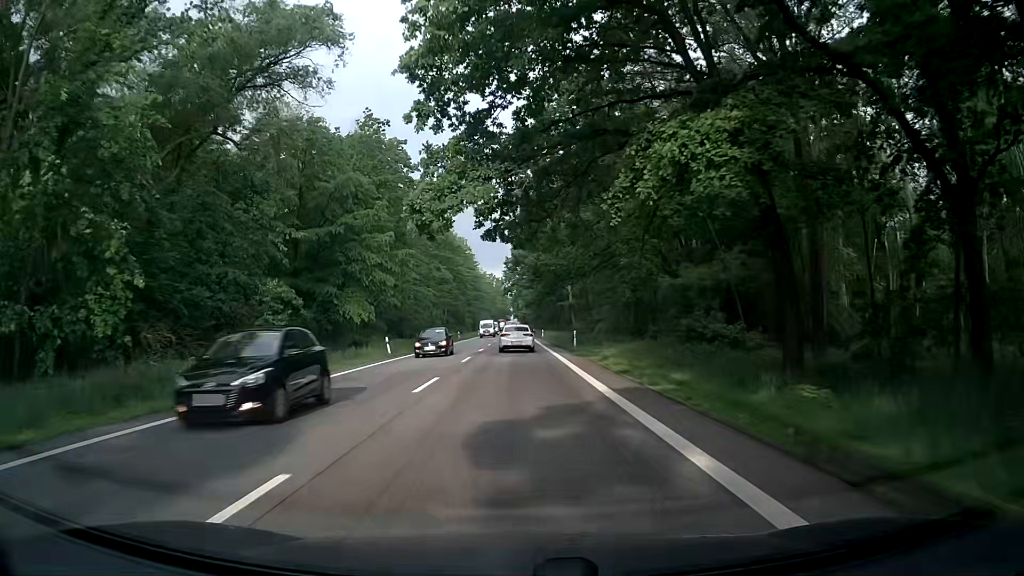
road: secondary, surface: asphalt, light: Day
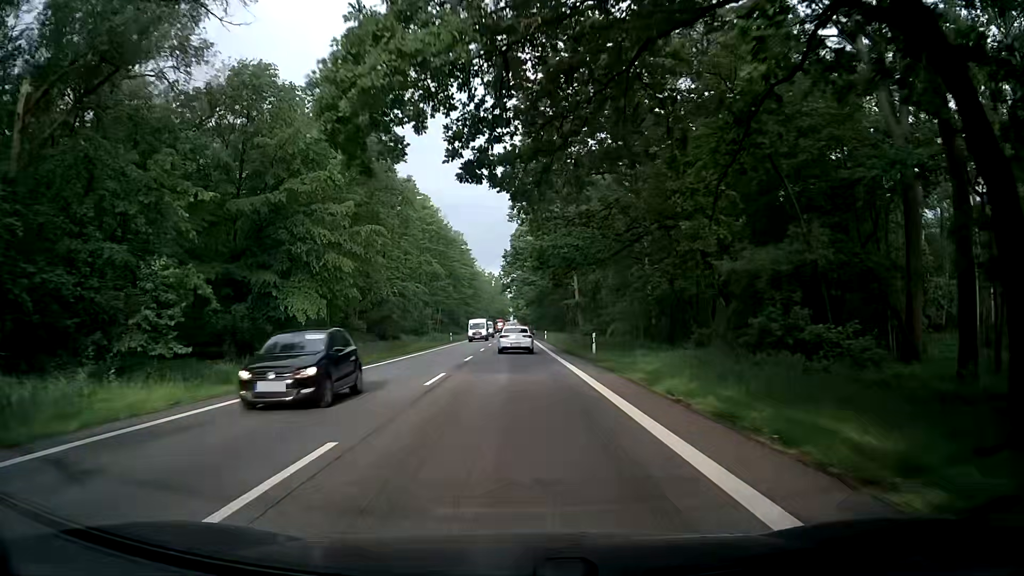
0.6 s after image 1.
(0.0, +10.4) m; 0°
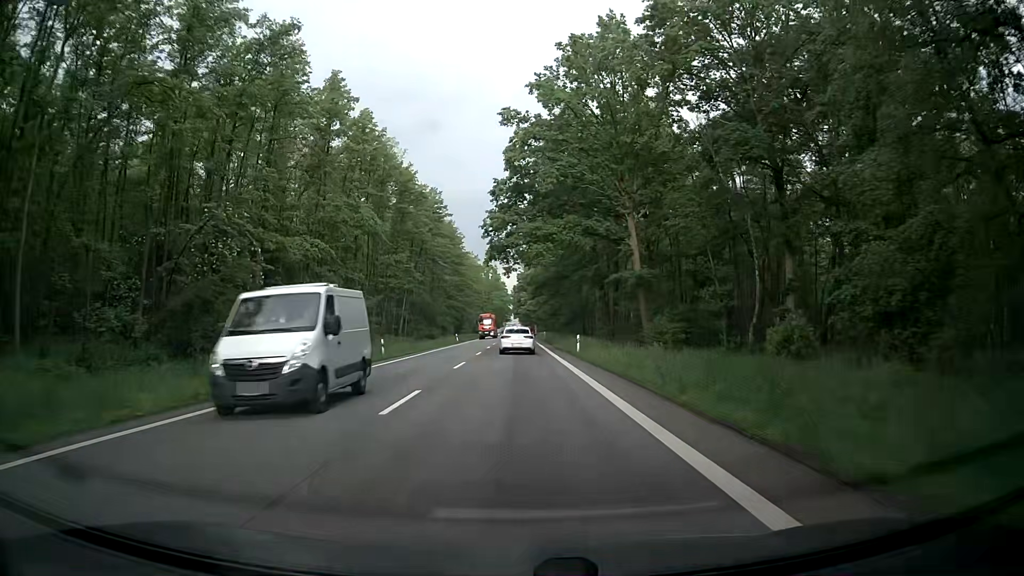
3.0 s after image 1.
(-0.2, +41.9) m; -1°
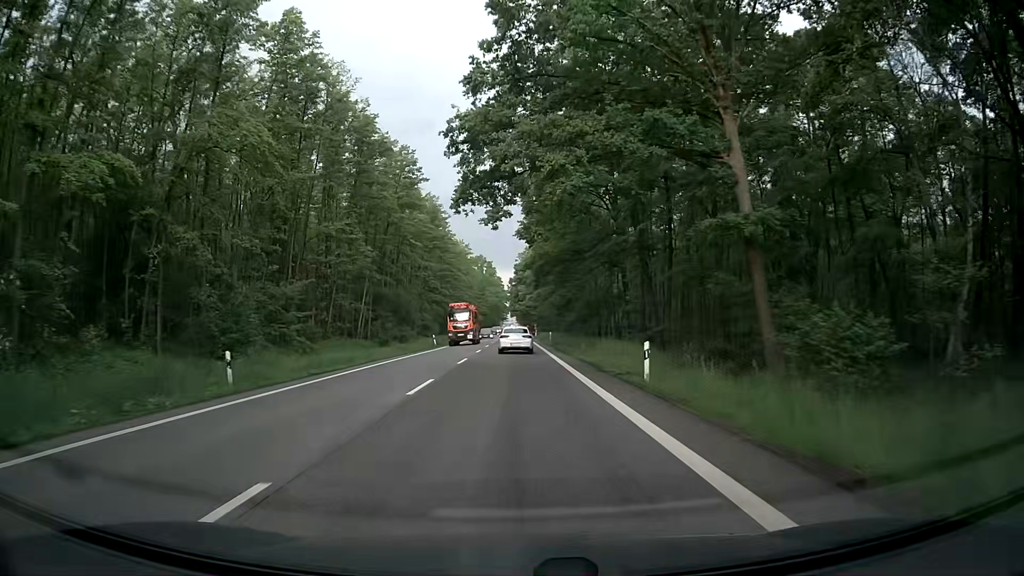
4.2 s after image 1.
(+0.3, +21.4) m; +1°
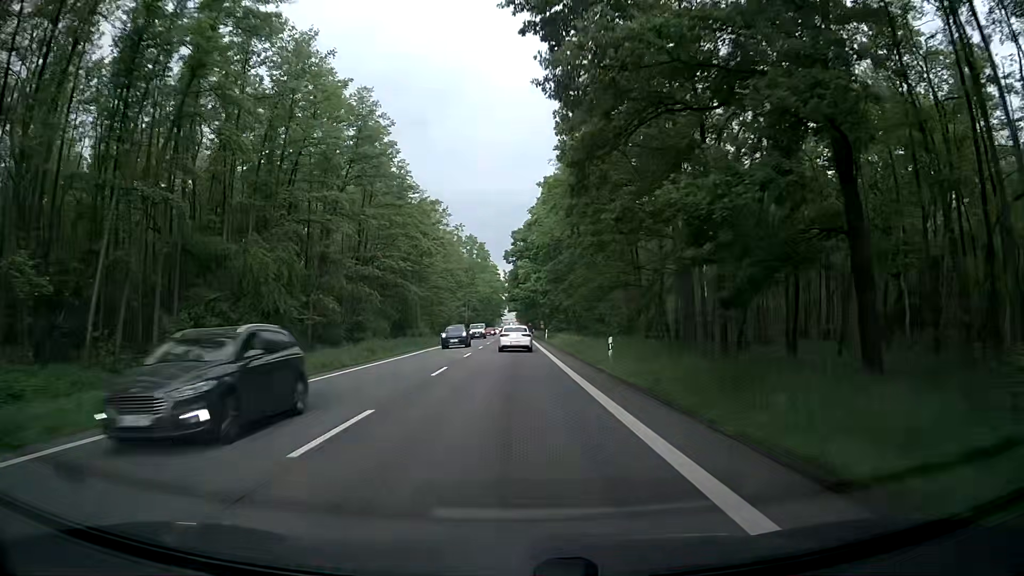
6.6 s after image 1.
(+0.1, +43.5) m; 0°
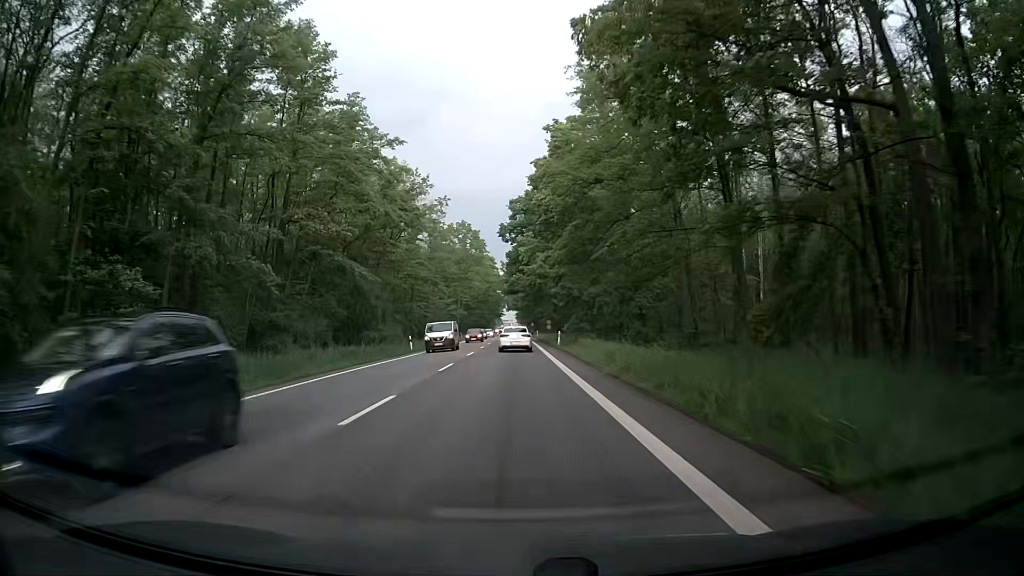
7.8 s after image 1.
(-0.1, +22.0) m; +1°
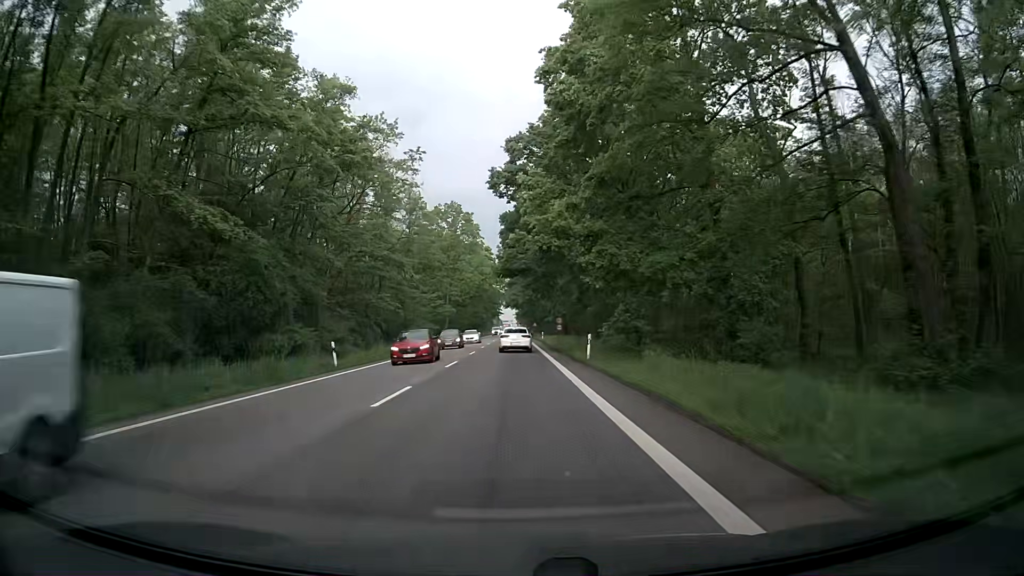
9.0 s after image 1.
(-0.3, +22.0) m; 0°
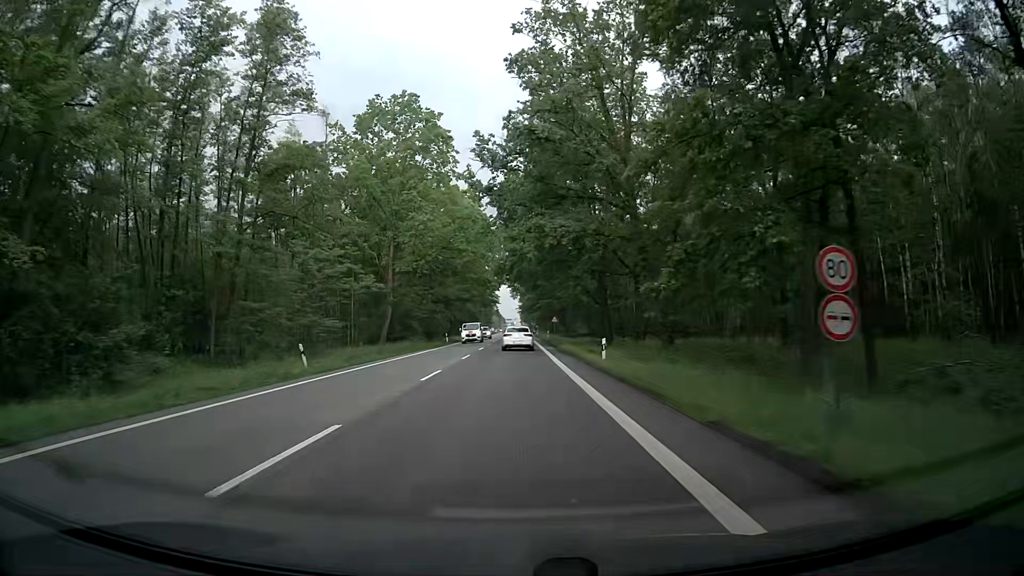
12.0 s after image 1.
(-0.5, +55.3) m; 0°
(0, +10) (0, +20) (0, +30) (0, +40) (0, +50) (-1, +60) (-1, +70) (-1, +80) (-1, +90) (-1, +100) m
